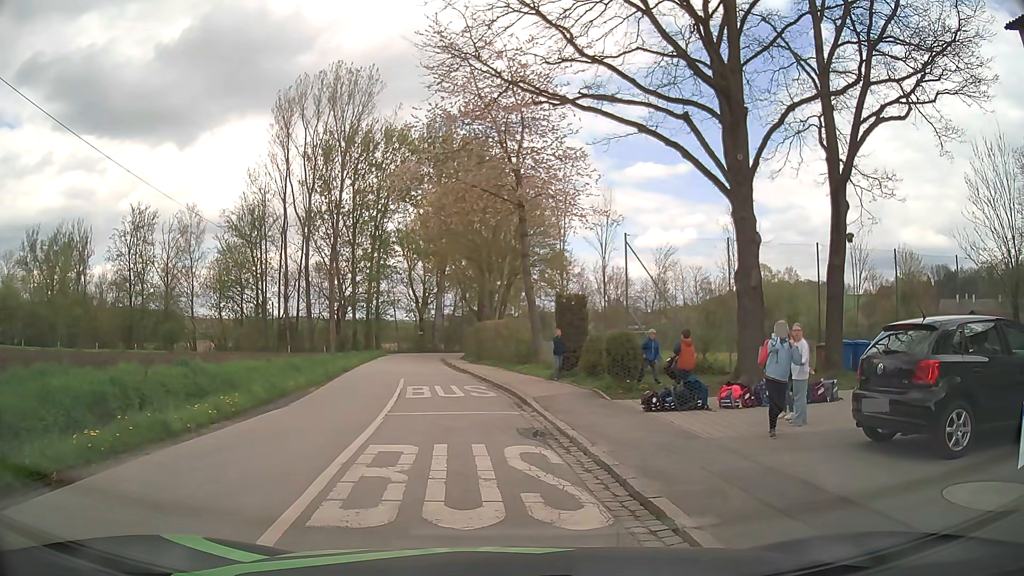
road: tertiary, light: Day
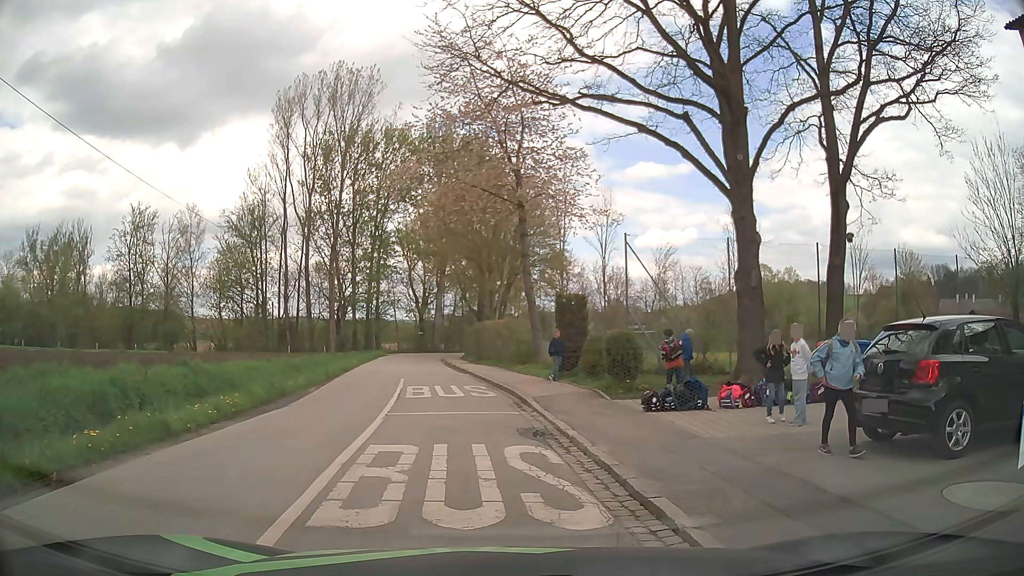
(0.0, 0.0) m; 0°
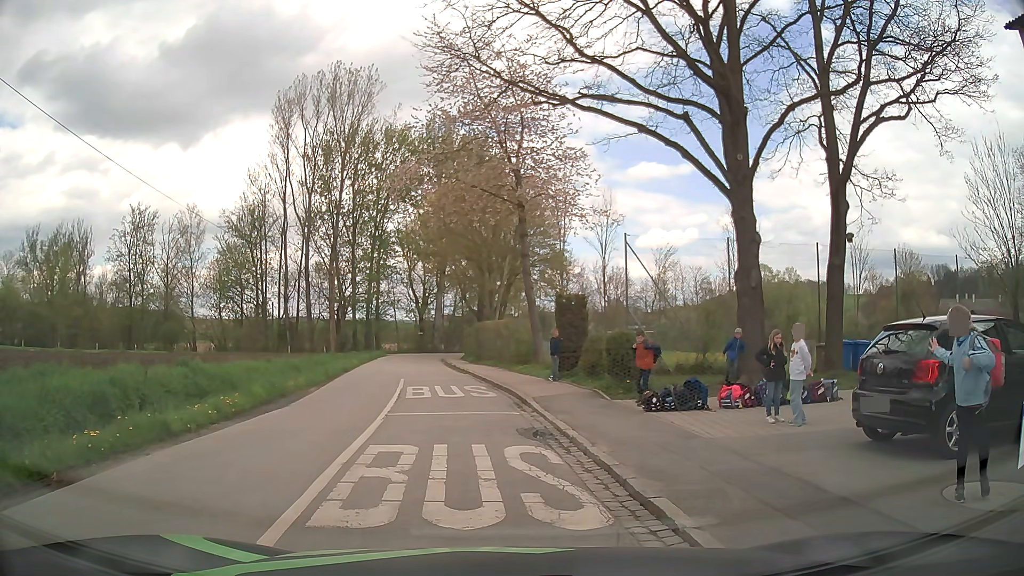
(0.0, 0.0) m; 0°
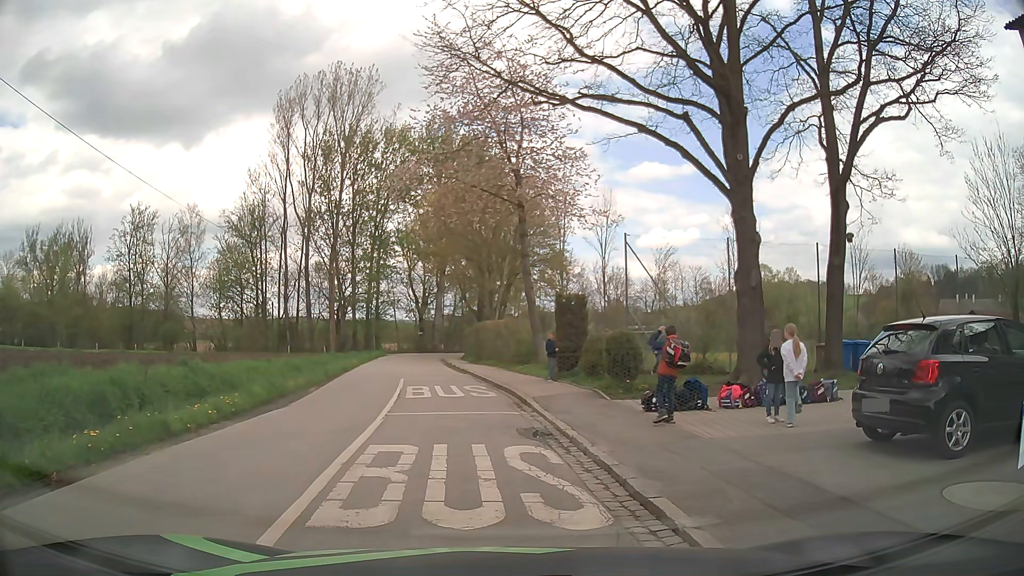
(0.0, 0.0) m; 0°
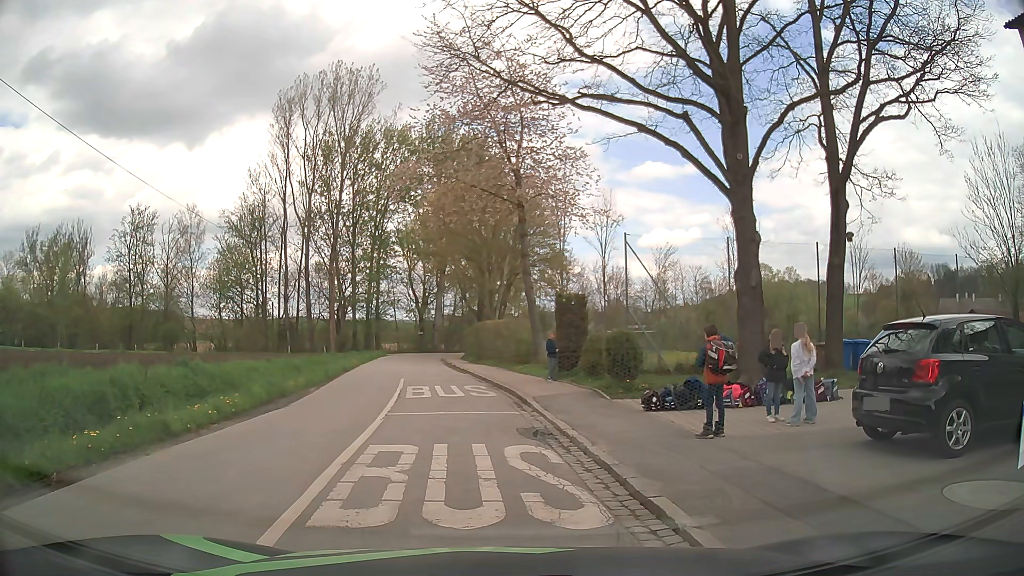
(0.0, 0.0) m; 0°
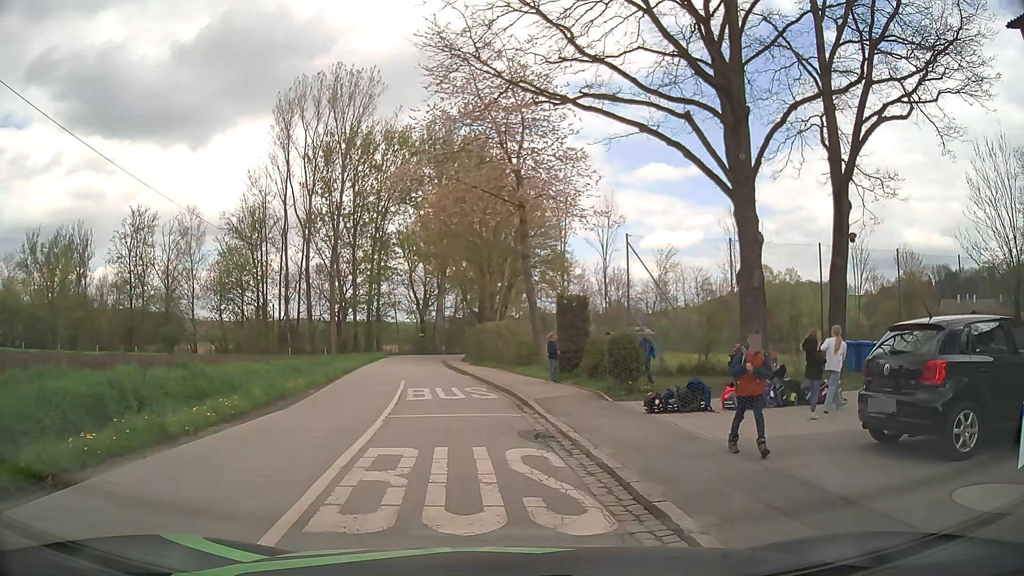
(0.0, +0.1) m; 0°
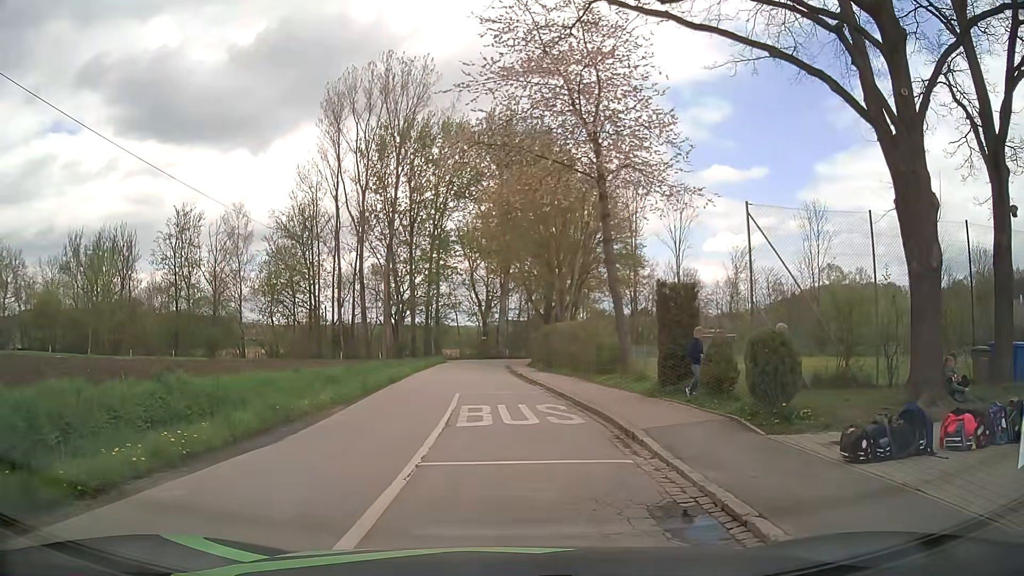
(-0.4, +5.1) m; -6°
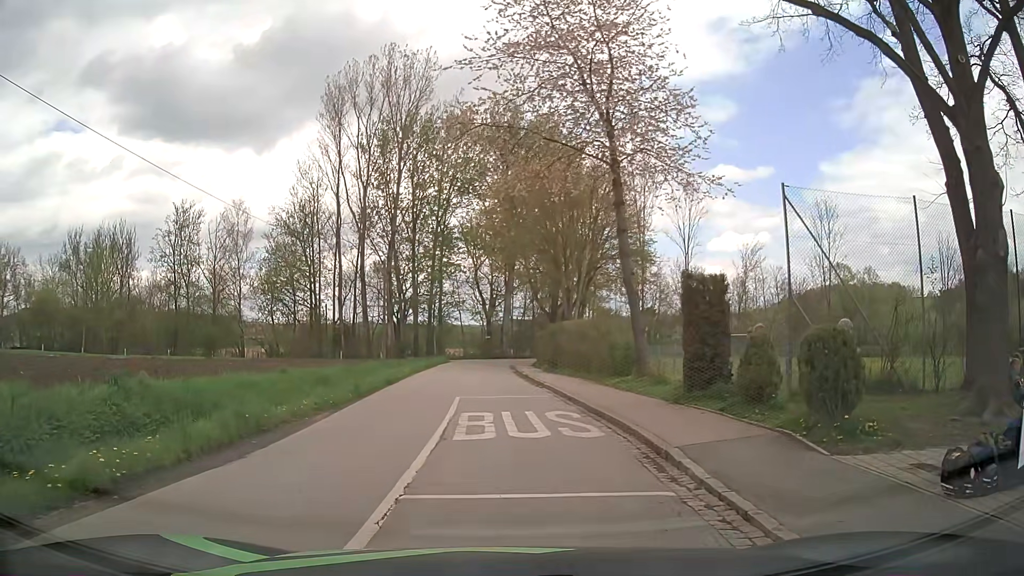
(0.0, +1.9) m; -2°
